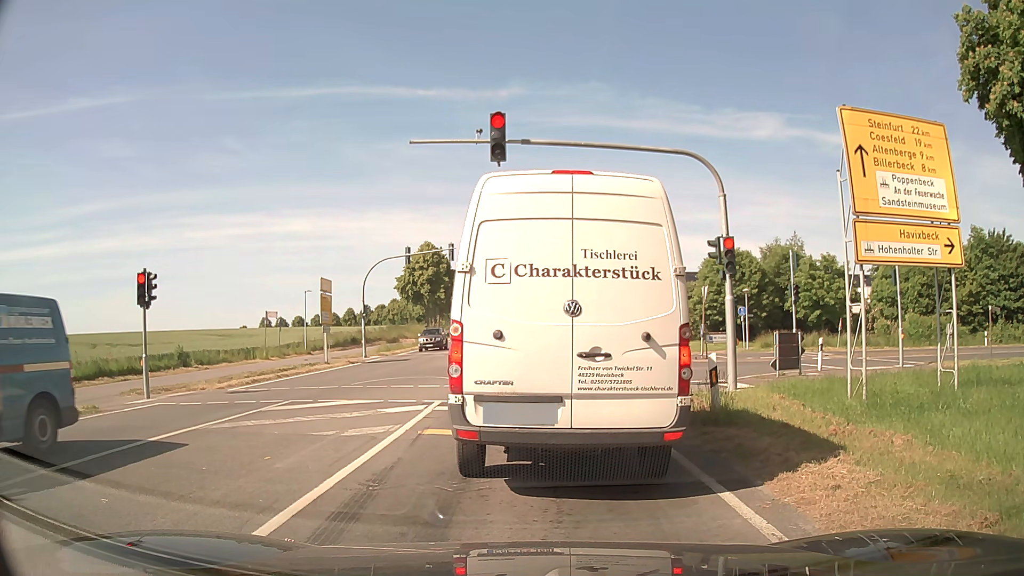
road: secondary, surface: asphalt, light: Day
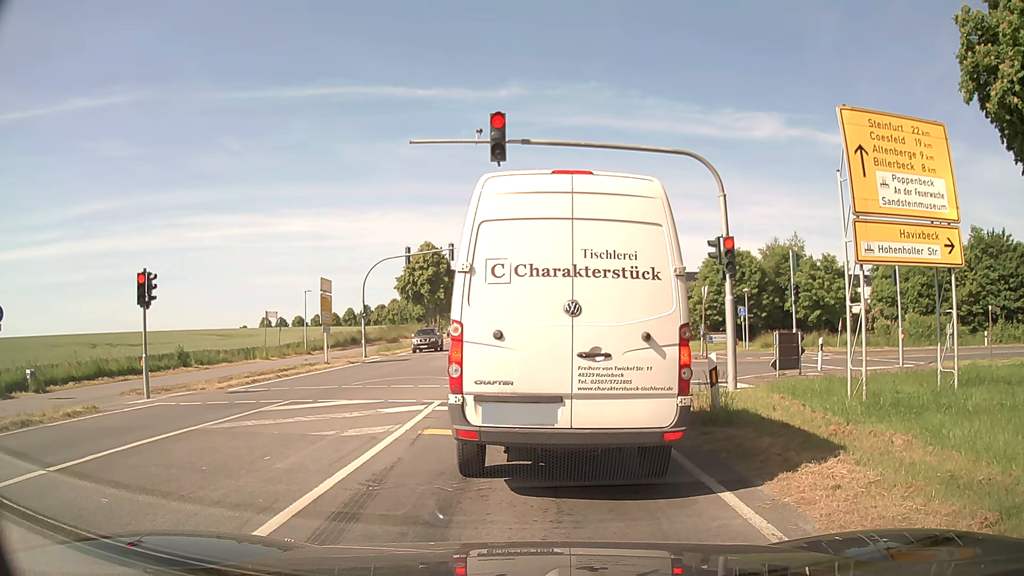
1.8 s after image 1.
(0.0, 0.0) m; 0°
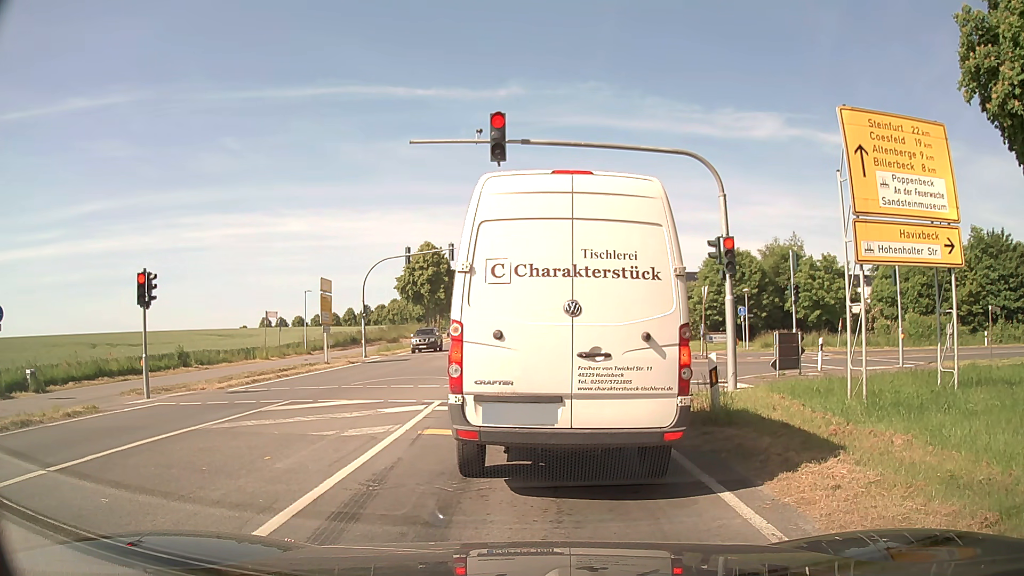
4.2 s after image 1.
(0.0, 0.0) m; 0°
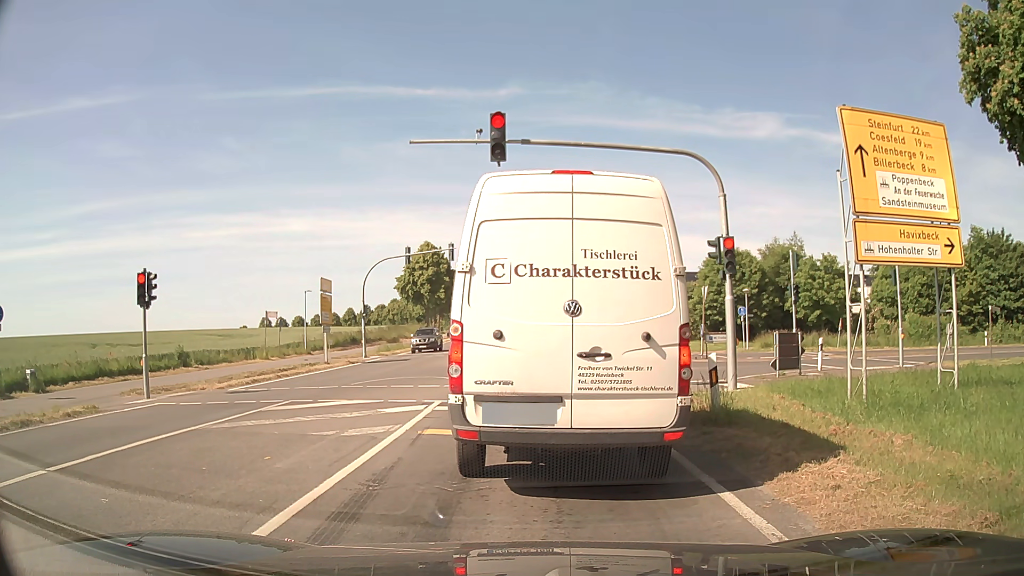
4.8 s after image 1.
(0.0, 0.0) m; 0°
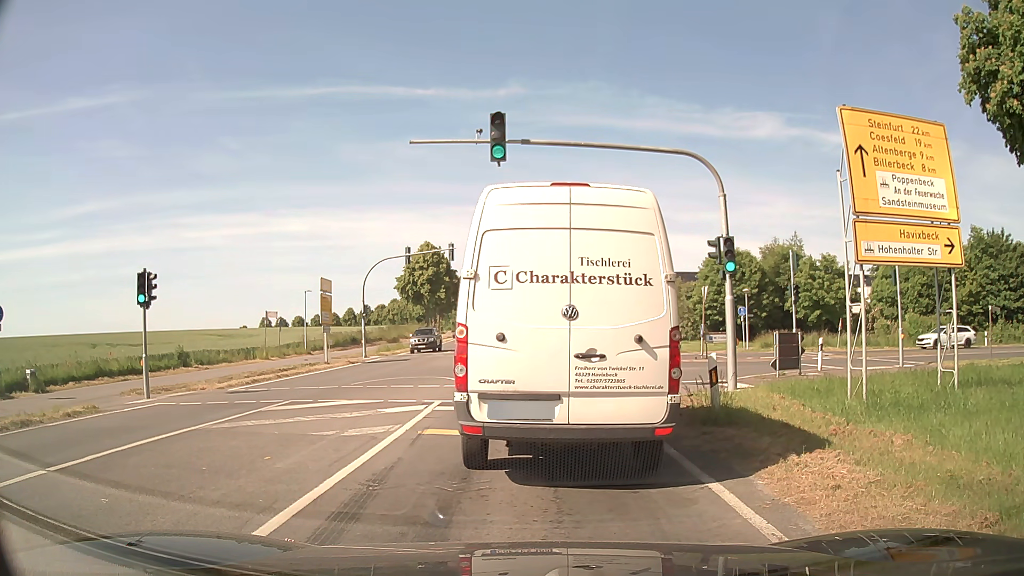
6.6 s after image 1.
(0.0, 0.0) m; 0°
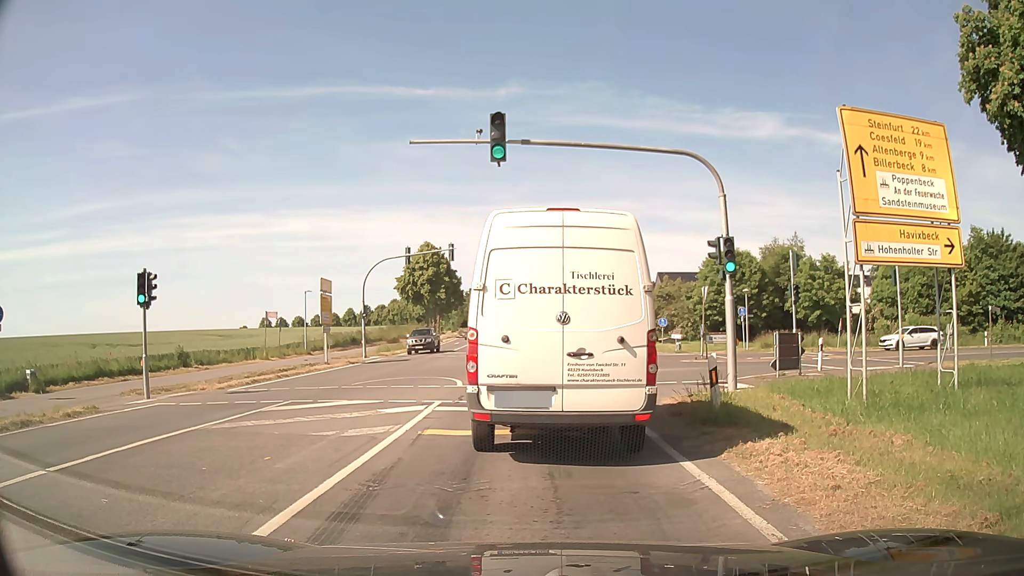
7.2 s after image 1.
(0.0, 0.0) m; 0°
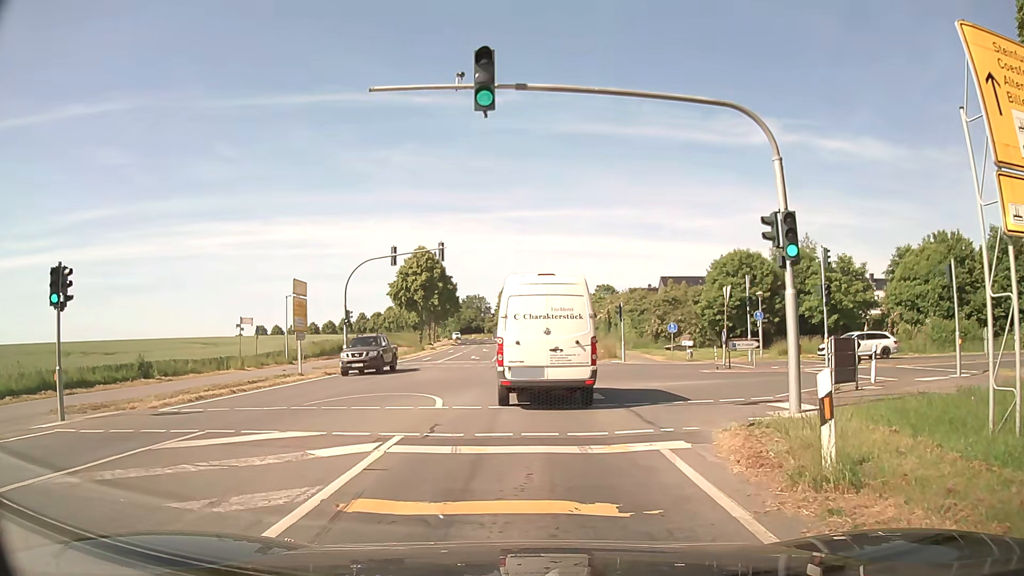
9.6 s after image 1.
(+0.1, +4.3) m; +1°
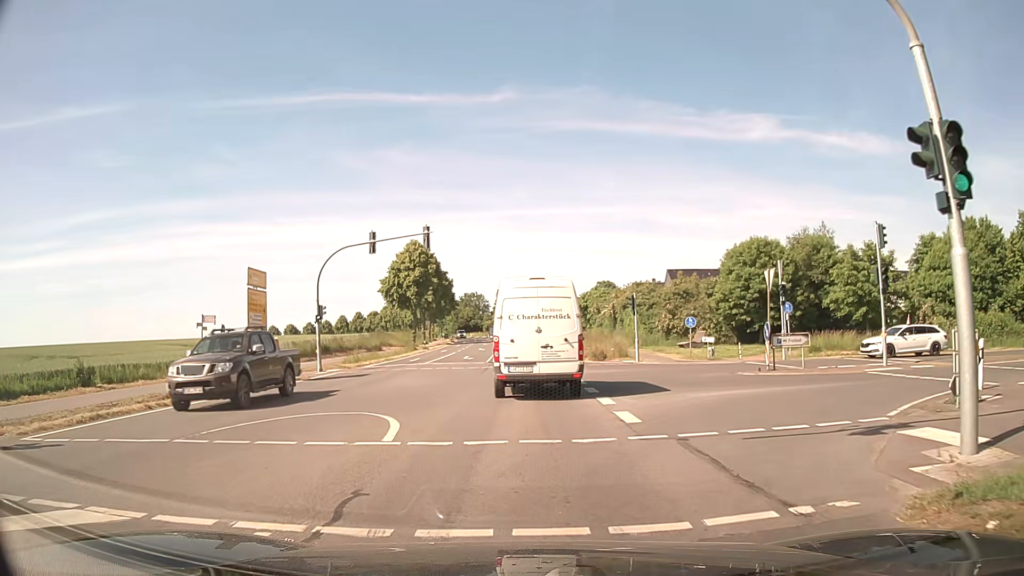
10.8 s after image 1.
(+0.1, +5.5) m; +1°
